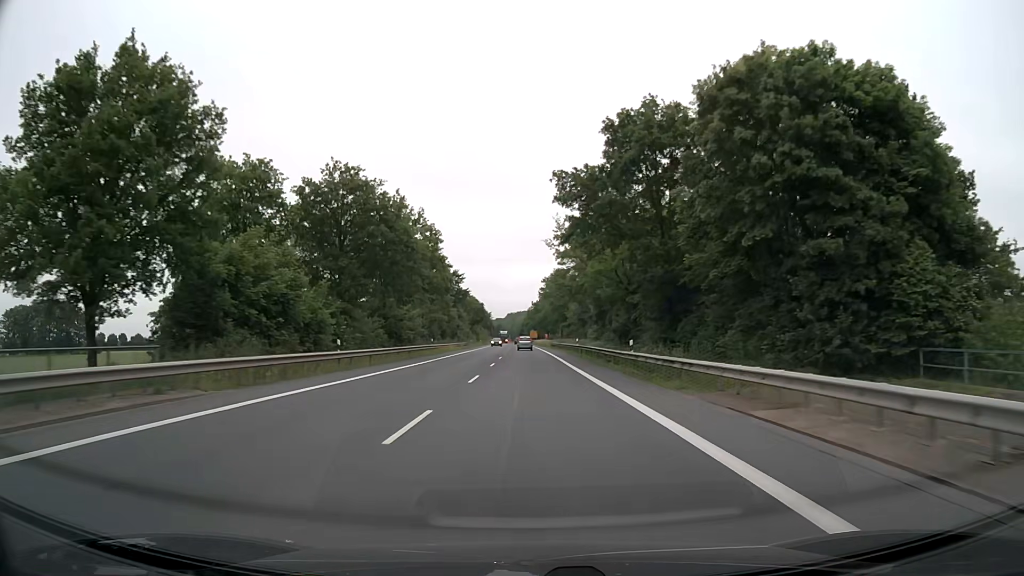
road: primary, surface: asphalt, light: Day
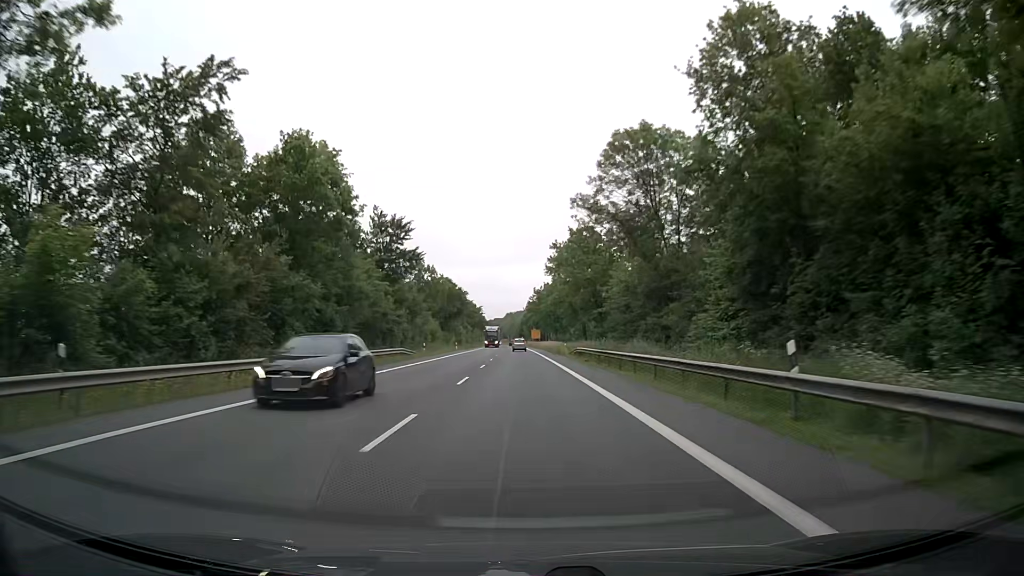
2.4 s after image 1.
(0.0, +48.7) m; 0°
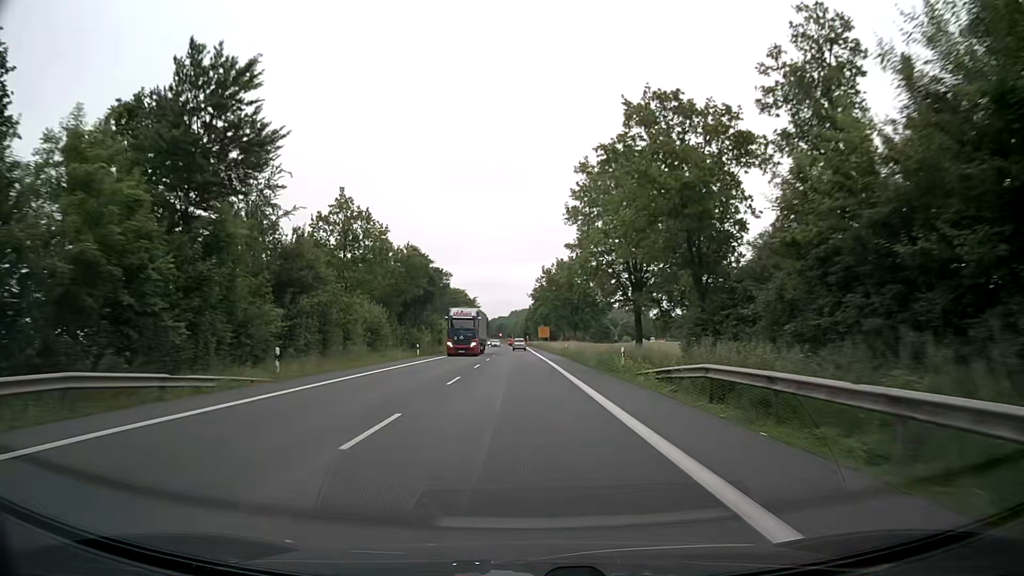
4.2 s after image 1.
(-0.1, +36.0) m; 0°
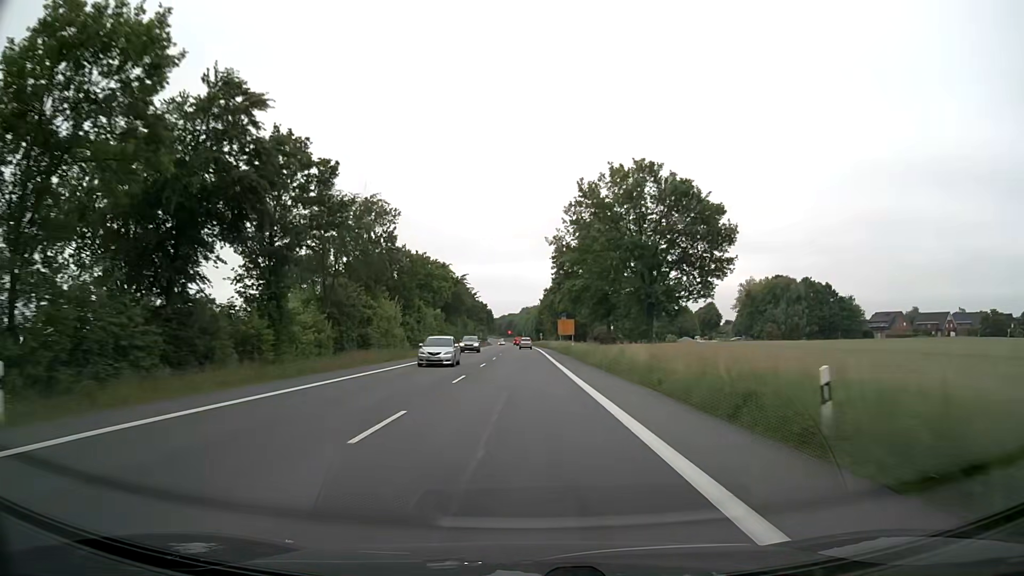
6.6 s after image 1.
(-0.7, +47.9) m; -1°
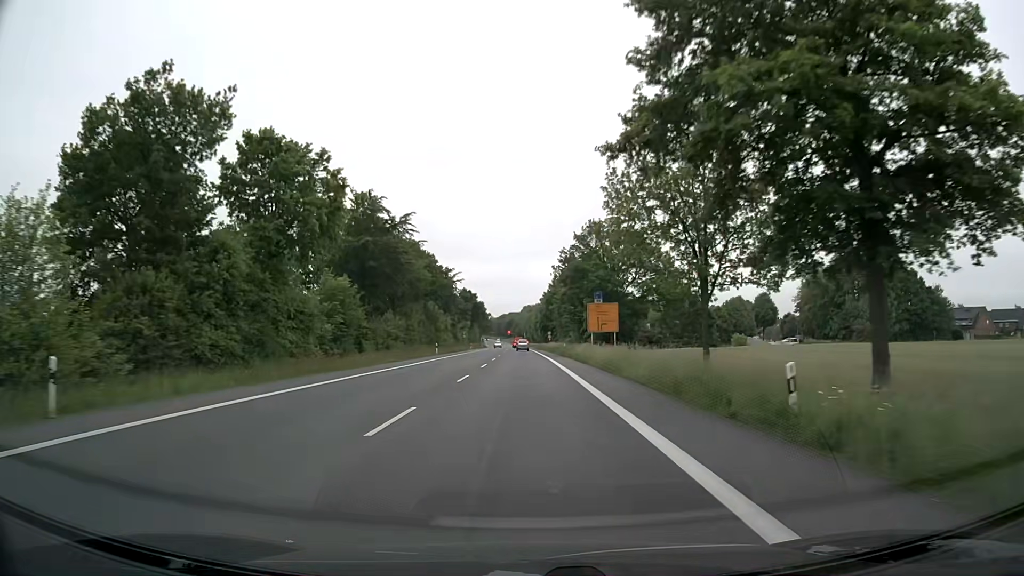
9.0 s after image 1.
(0.0, +47.7) m; 0°
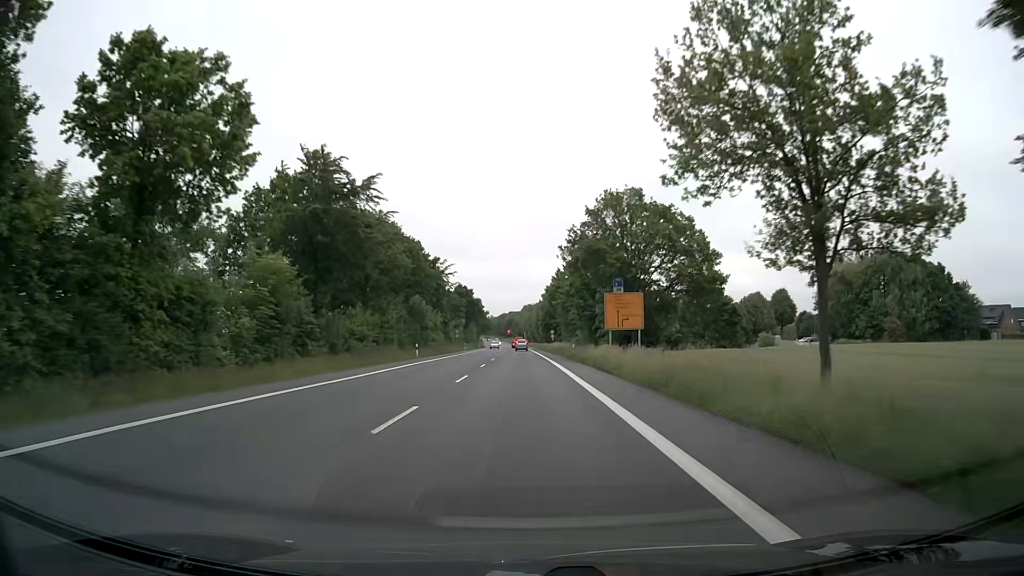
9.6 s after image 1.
(-0.1, +11.8) m; 0°
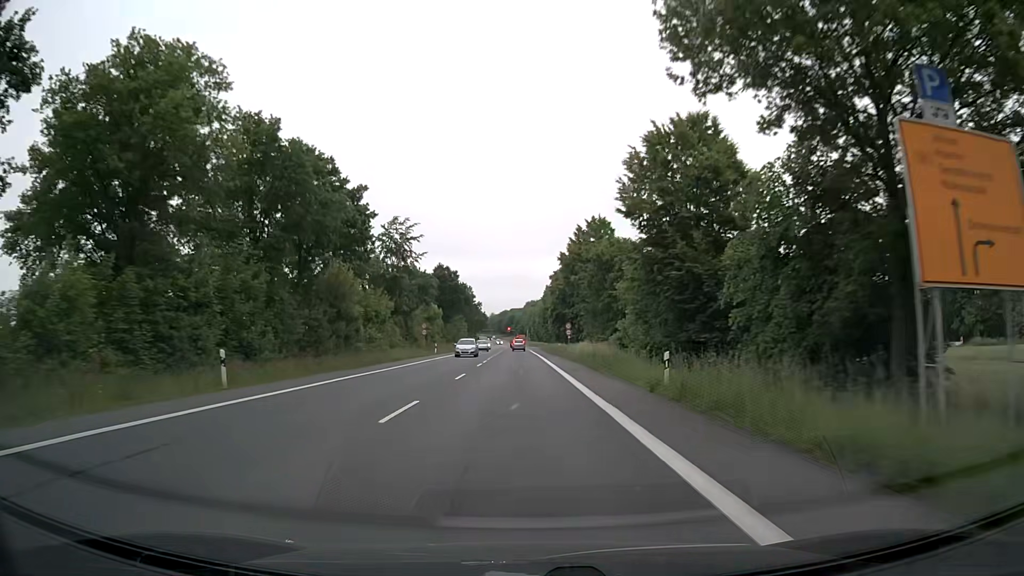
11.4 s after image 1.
(0.0, +34.9) m; -1°
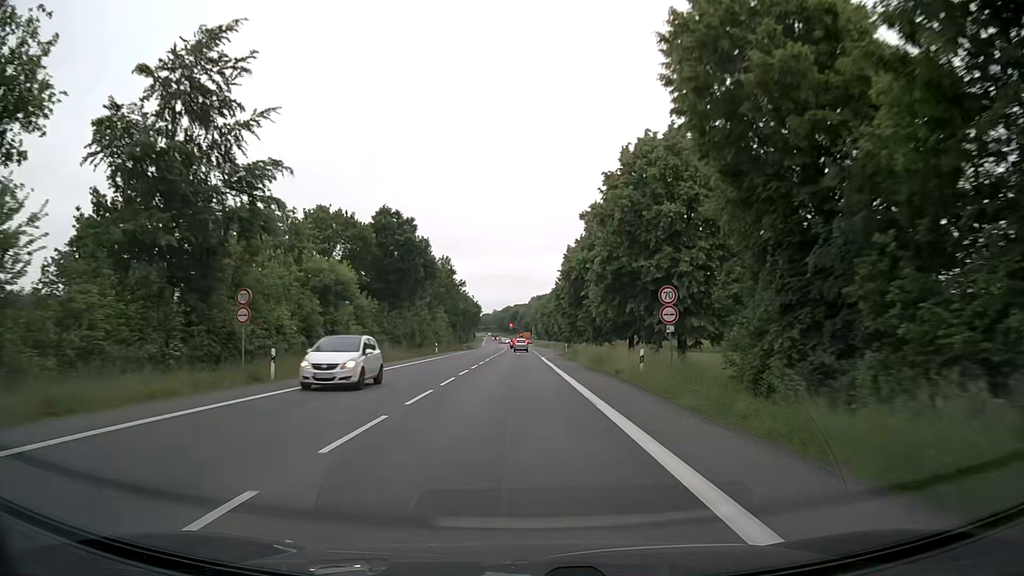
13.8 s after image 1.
(-0.1, +45.1) m; 0°
(0, +10) (0, +20) (0, +30) (0, +40) (0, +50) (0, +60) (0, +70) (+1, +80) (+1, +90) (+1, +100) m
